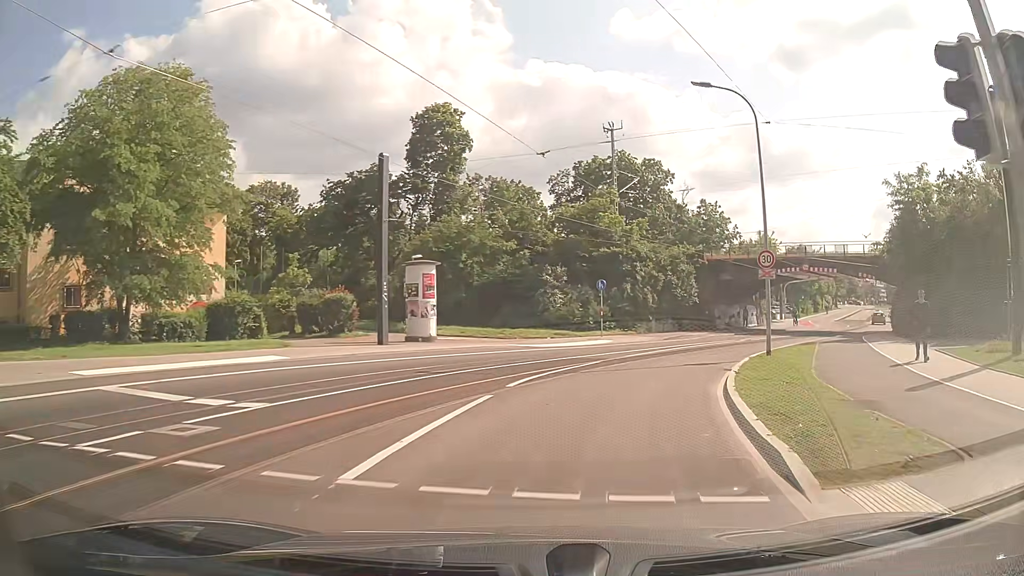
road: secondary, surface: asphalt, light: Day
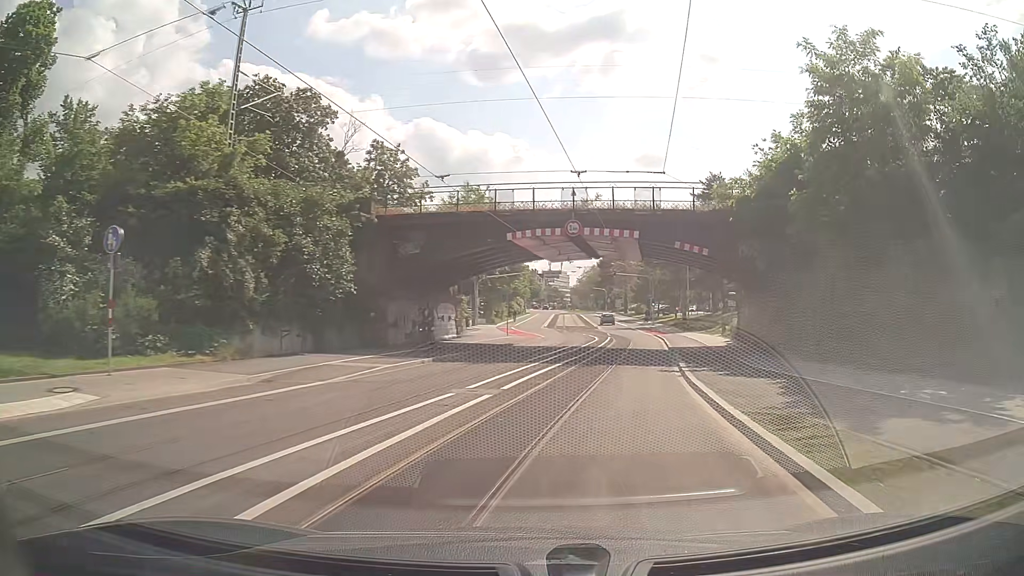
(+5.8, +23.5) m; +29°
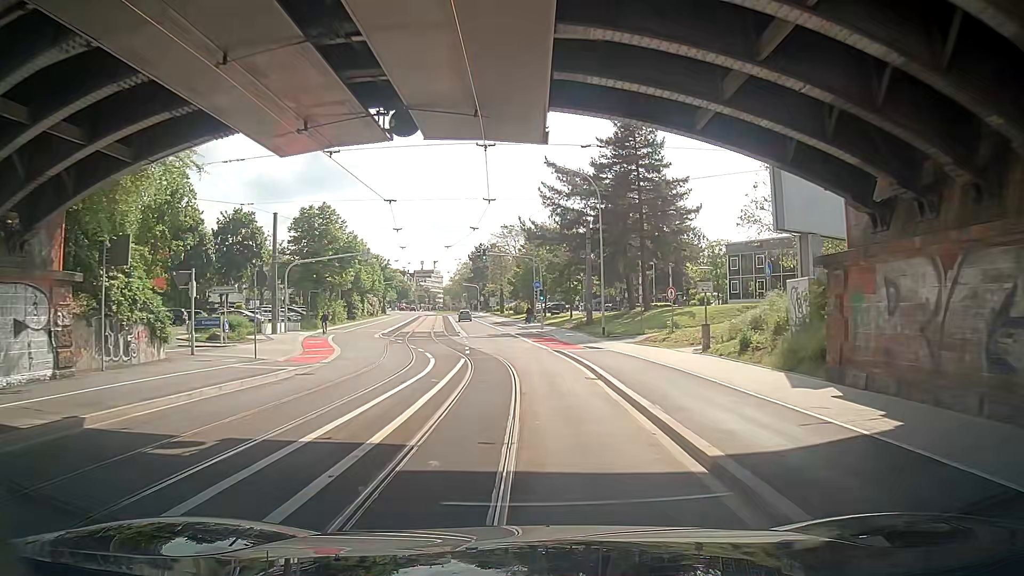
(+3.1, +24.4) m; +10°
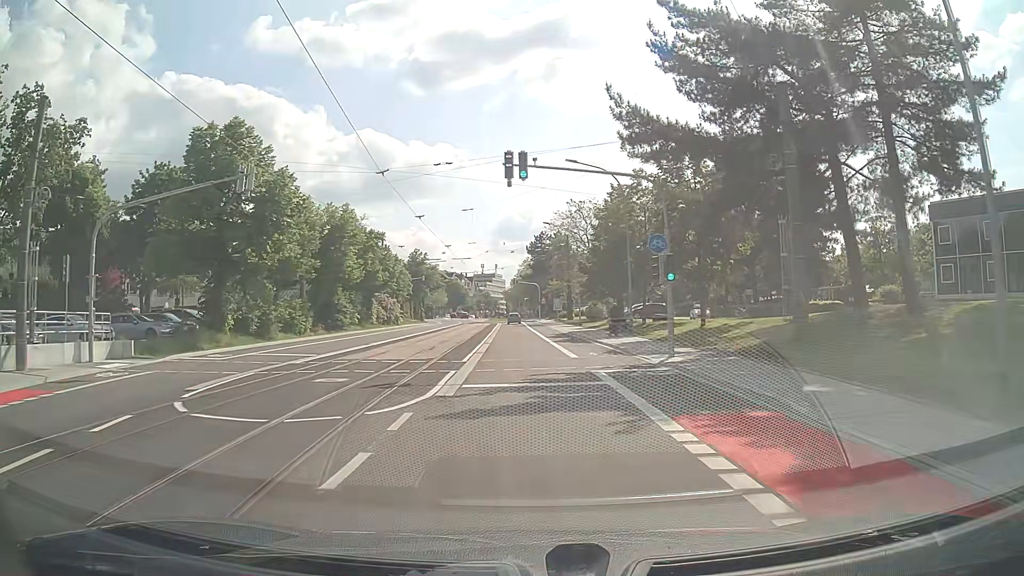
(-0.6, +31.4) m; -6°
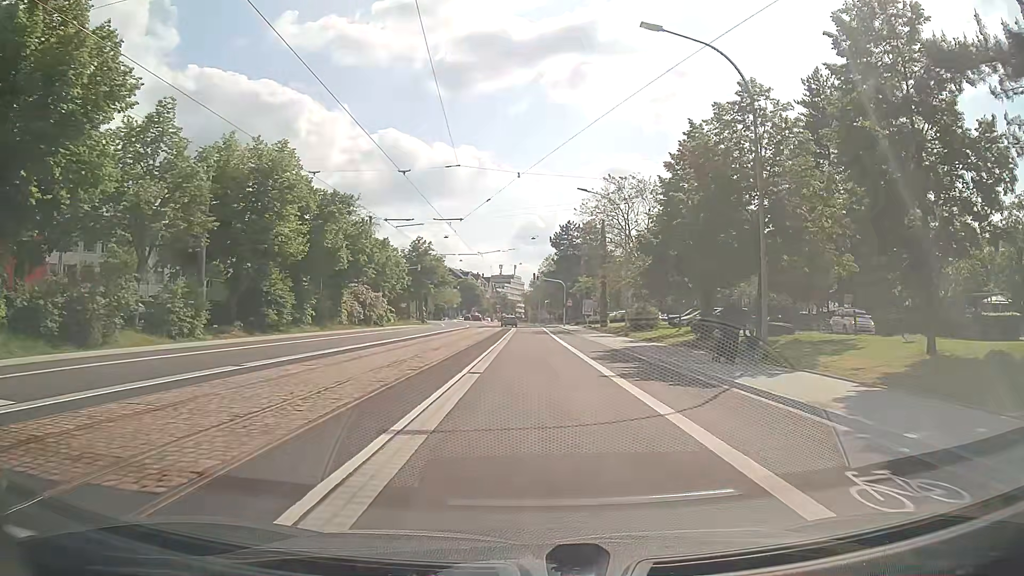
(-0.5, +18.9) m; -2°
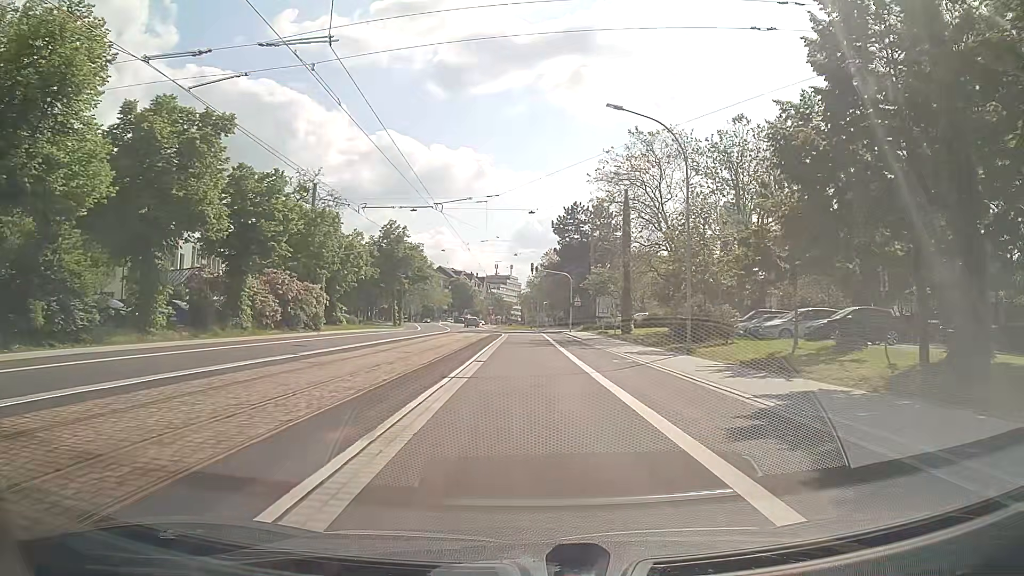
(+0.4, +18.8) m; +1°
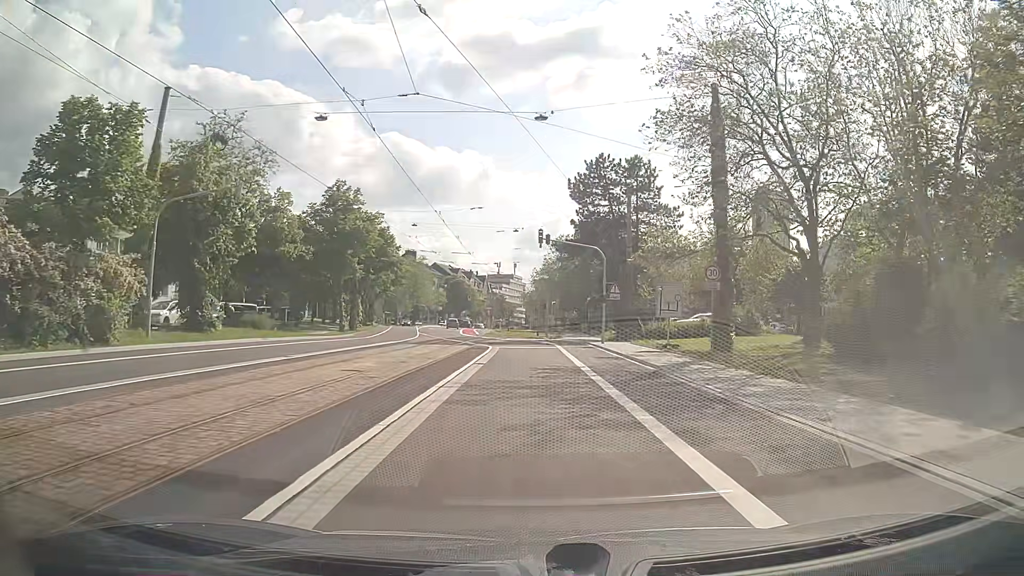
(-0.2, +25.3) m; 0°
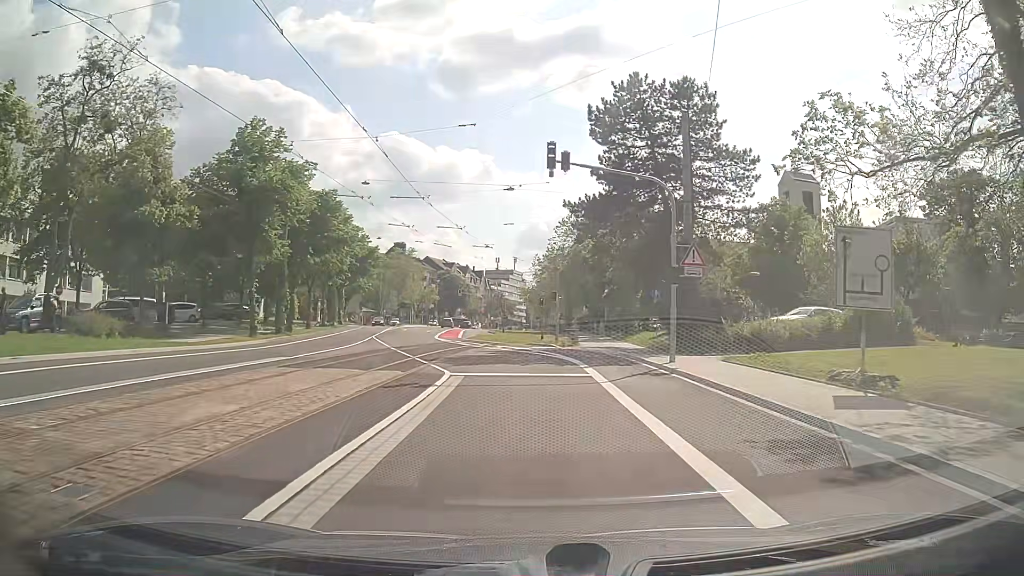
(-0.1, +19.0) m; -1°
(0, +10) (-1, +20) (-3, +30) (-6, +39) (-7, +49) (-9, +59) (-9, +69) (-10, +79) (-11, +89) (-11, +99) m
